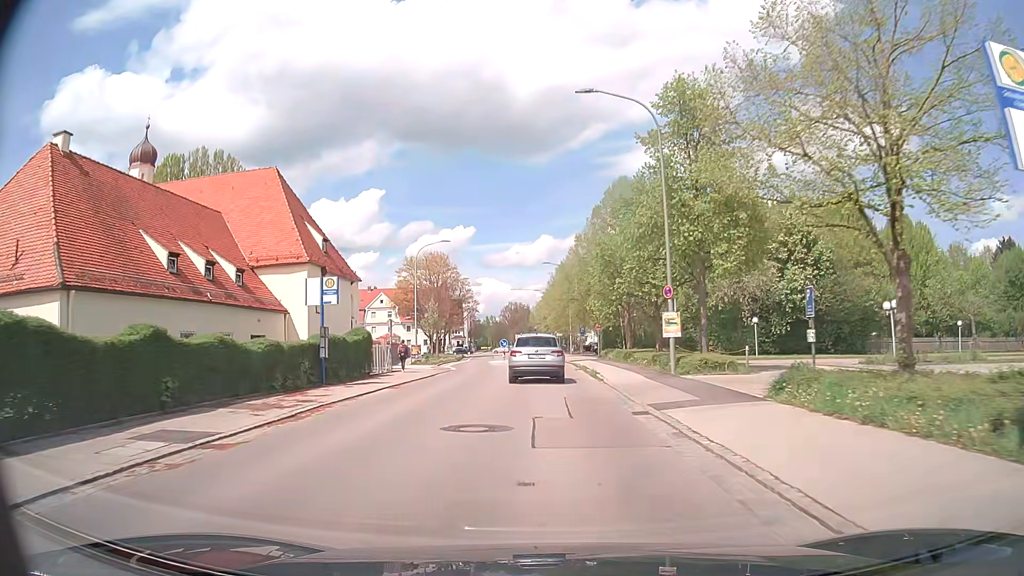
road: tertiary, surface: asphalt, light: Day
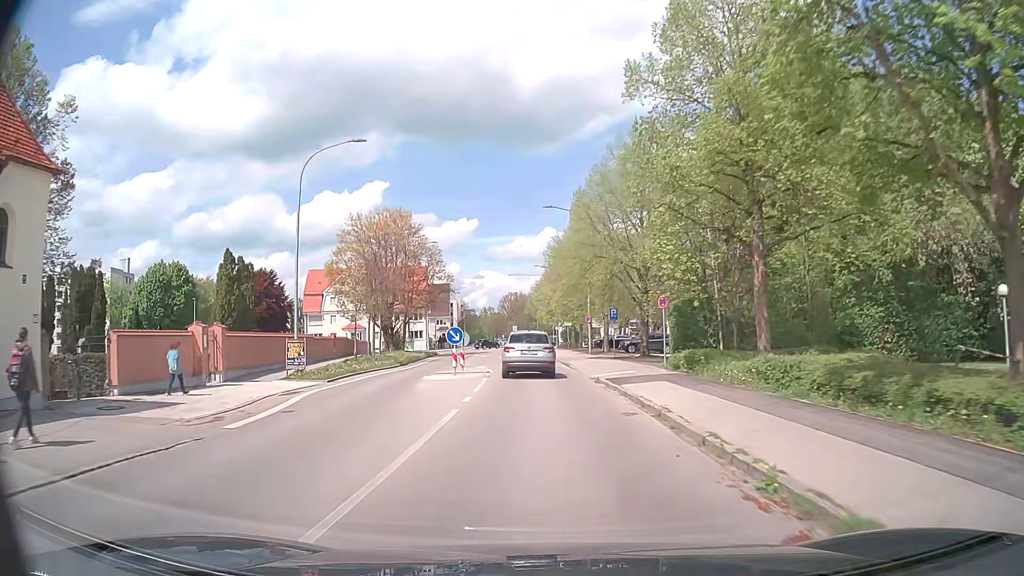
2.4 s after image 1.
(-0.2, +29.3) m; 0°
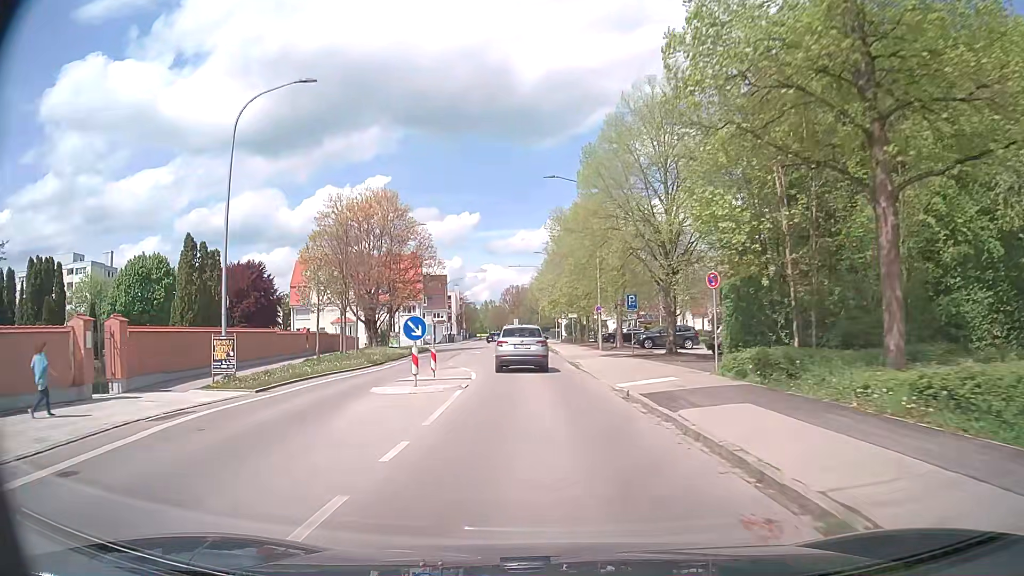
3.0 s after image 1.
(0.0, +7.4) m; 0°
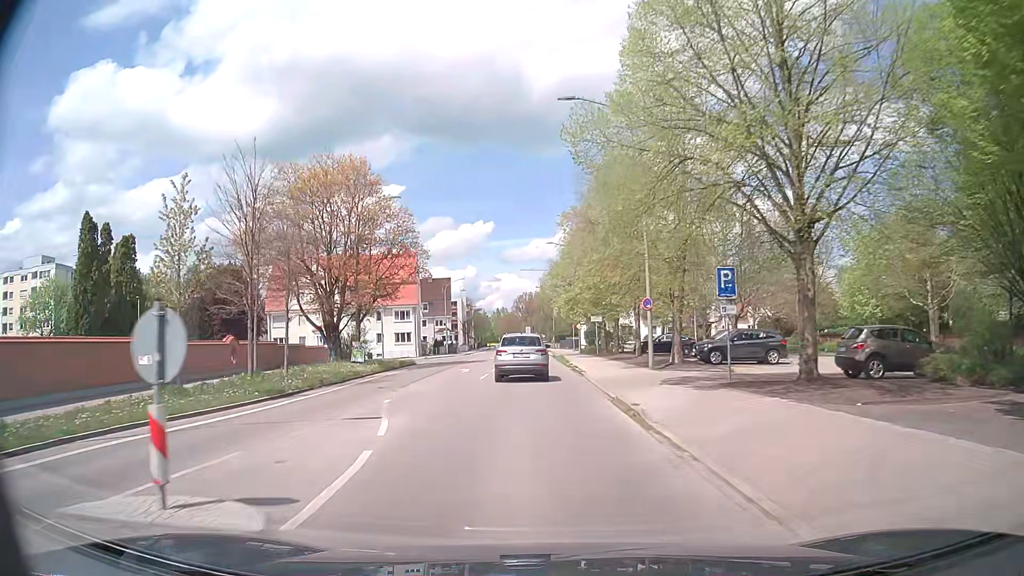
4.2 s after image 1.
(-0.2, +15.0) m; -1°
(0, +10) (0, +20) (-1, +30) (-1, +40) (-1, +50) (-1, +60) (-2, +70) (-2, +80) (-2, +90) (-3, +100) m
